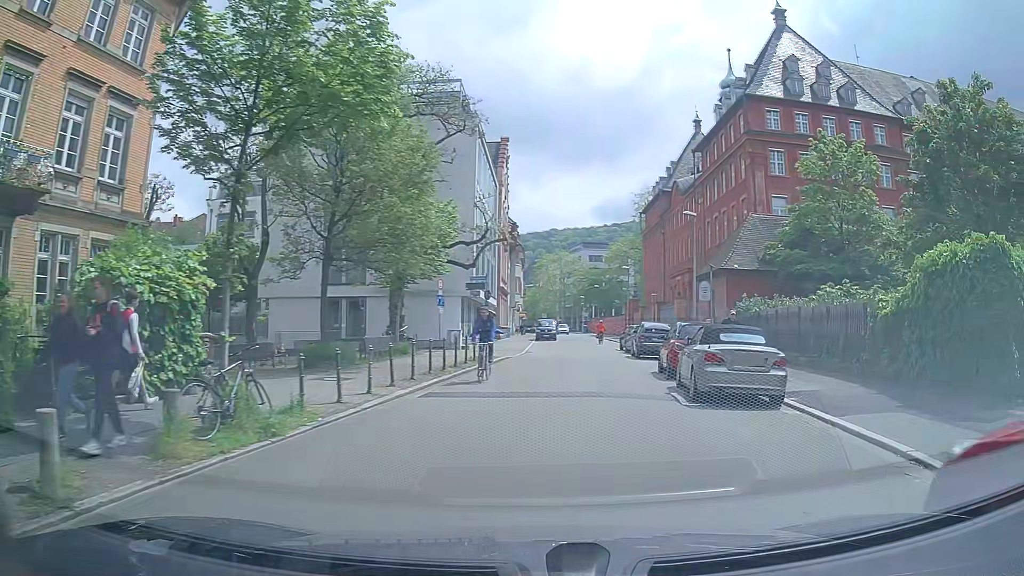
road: residential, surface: asphalt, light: Day
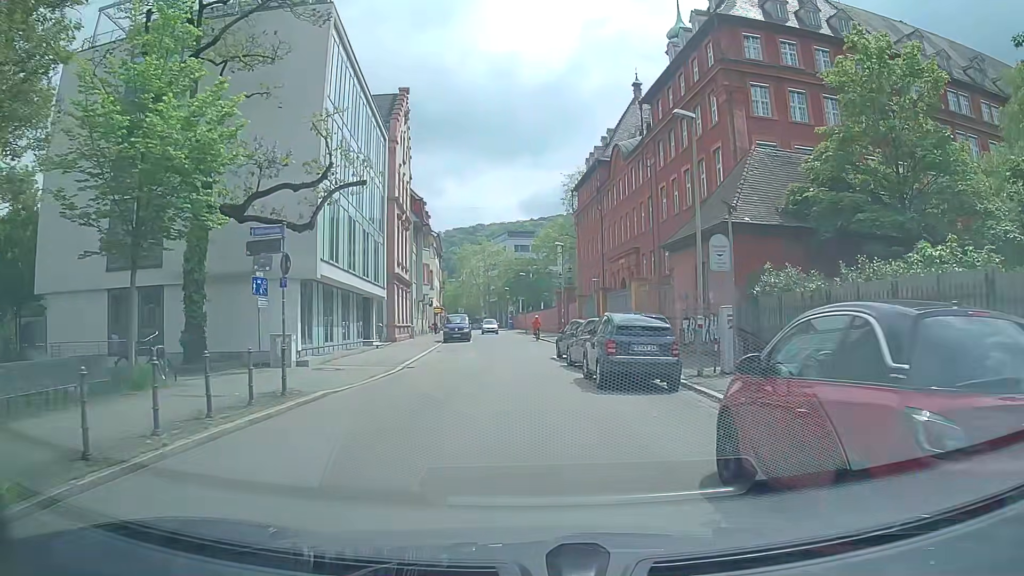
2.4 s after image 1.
(+1.6, +14.3) m; +6°
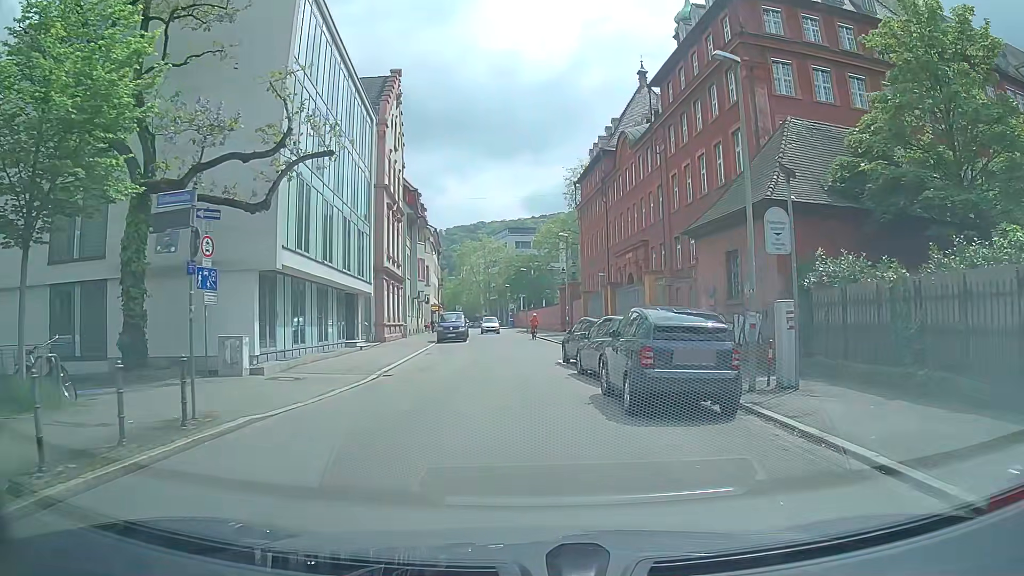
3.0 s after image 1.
(+0.1, +3.8) m; +2°
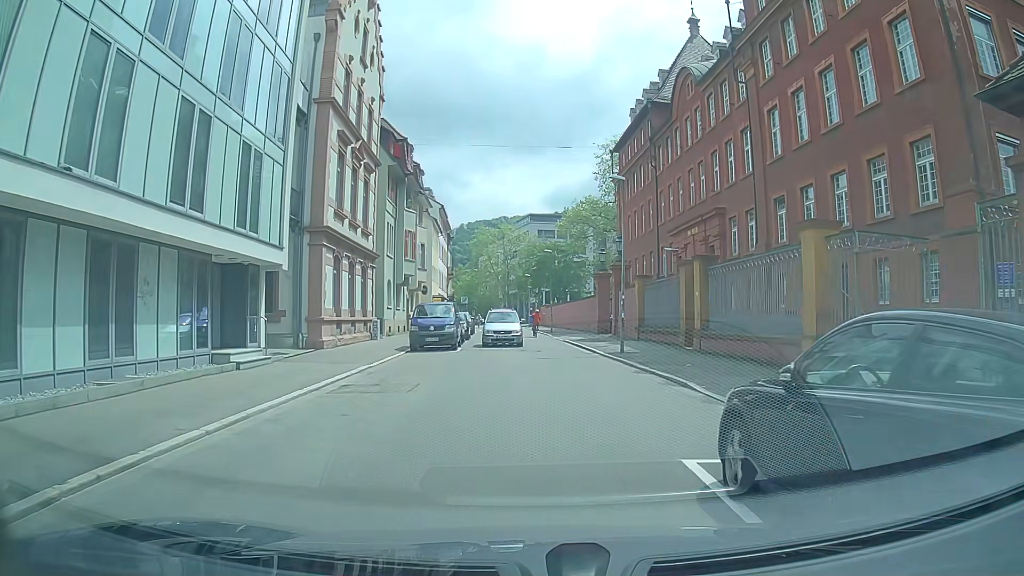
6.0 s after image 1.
(-0.7, +16.2) m; -2°
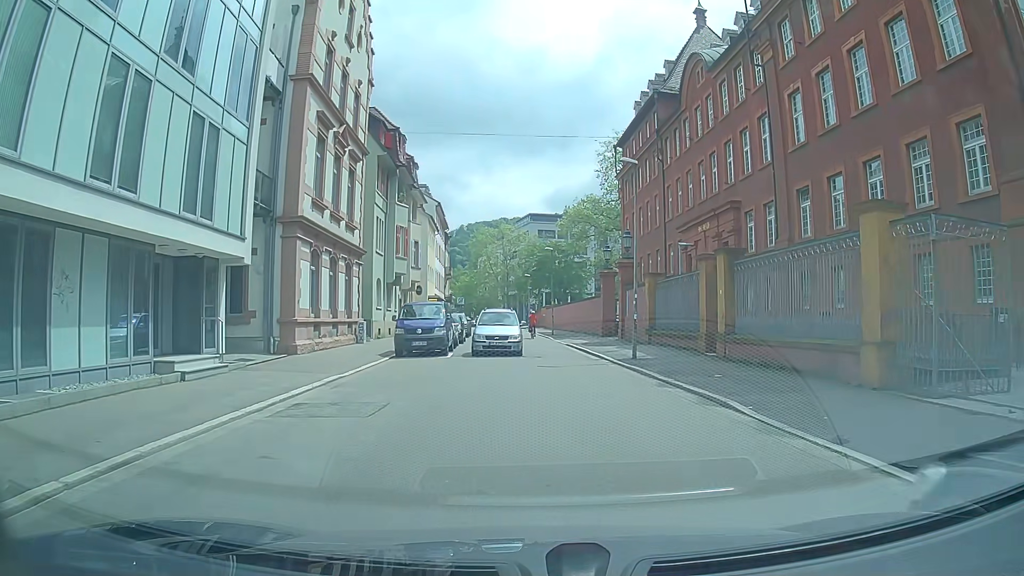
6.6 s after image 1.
(-0.1, +2.9) m; -2°
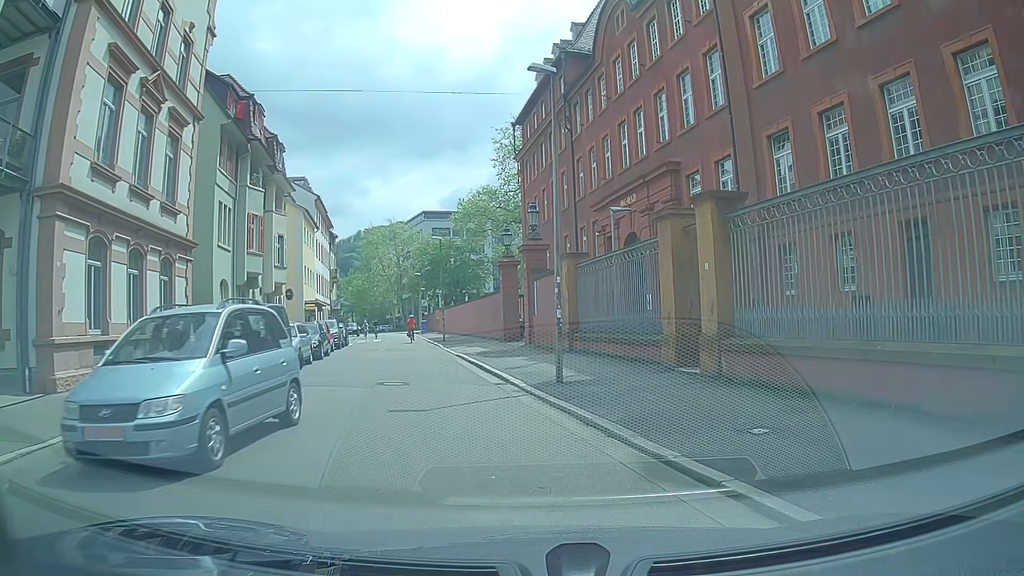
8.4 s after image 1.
(+0.5, +8.4) m; +7°
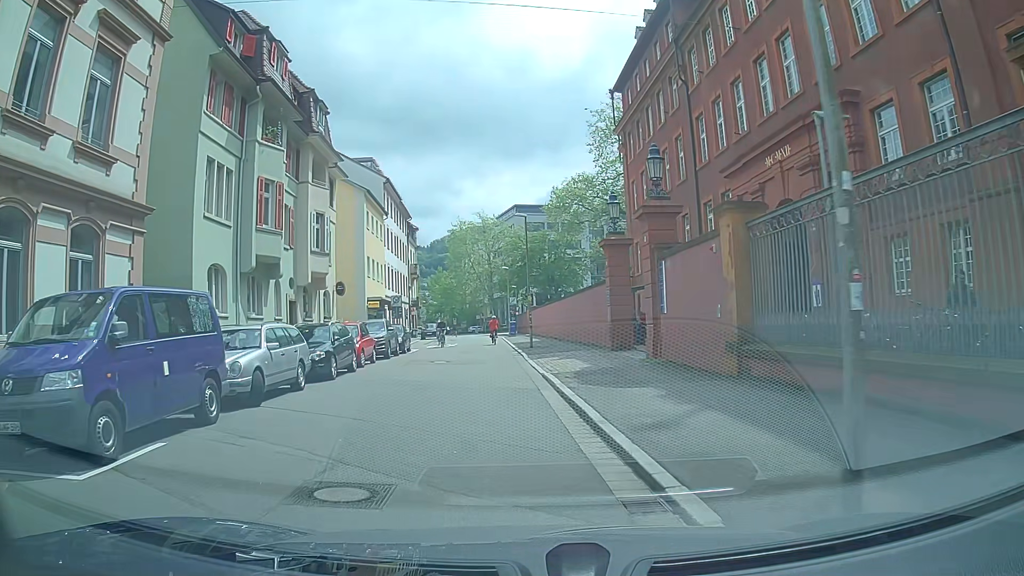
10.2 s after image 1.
(-0.8, +9.6) m; -7°
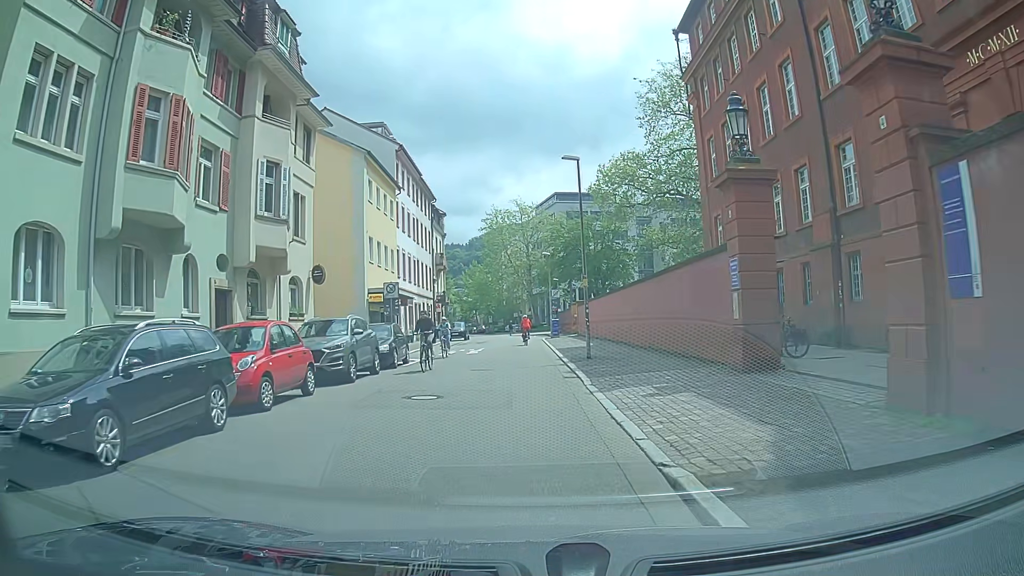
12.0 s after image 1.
(-0.3, +11.5) m; -1°
